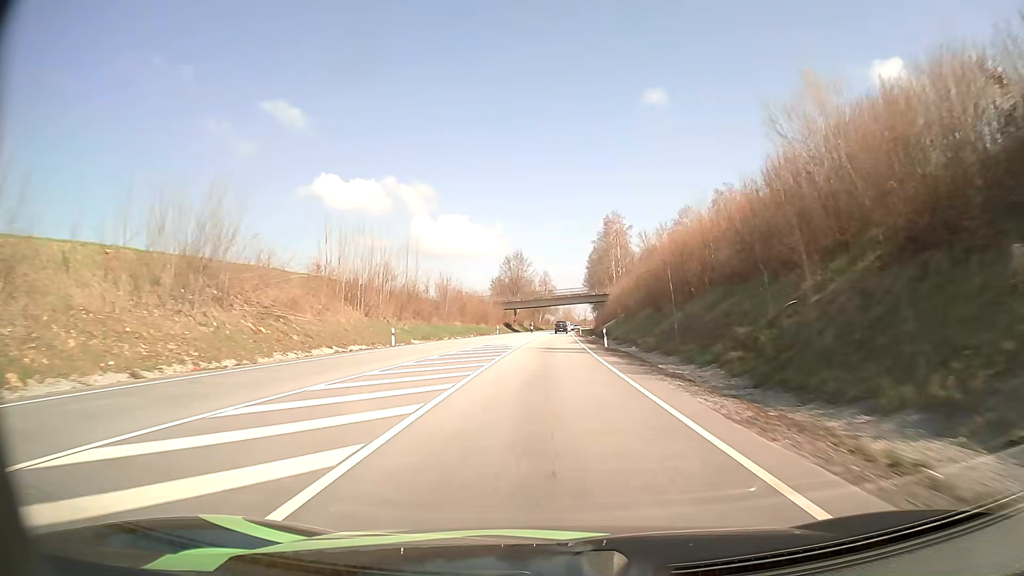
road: primary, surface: asphalt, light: Day
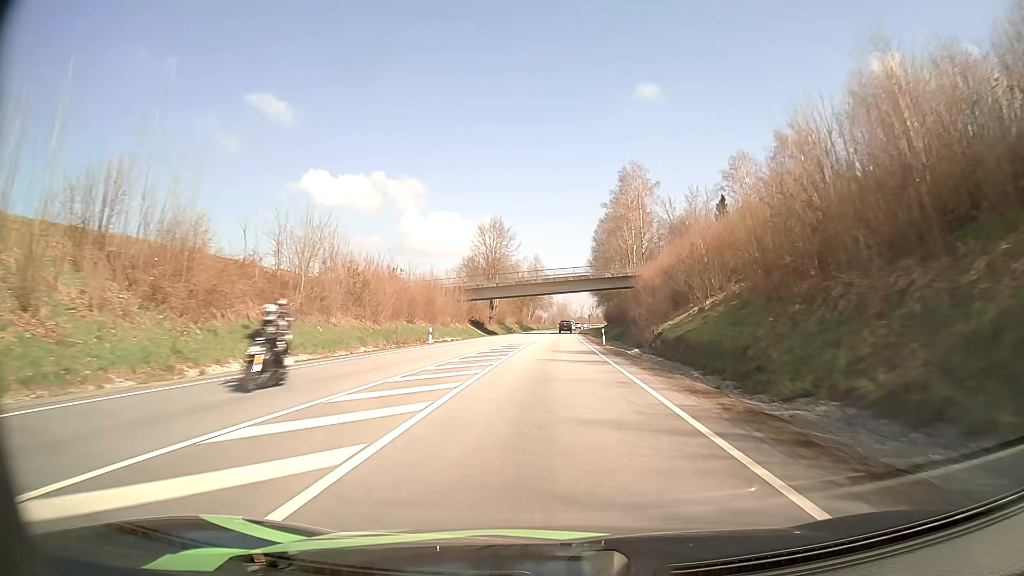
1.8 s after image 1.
(+0.2, +46.3) m; +1°
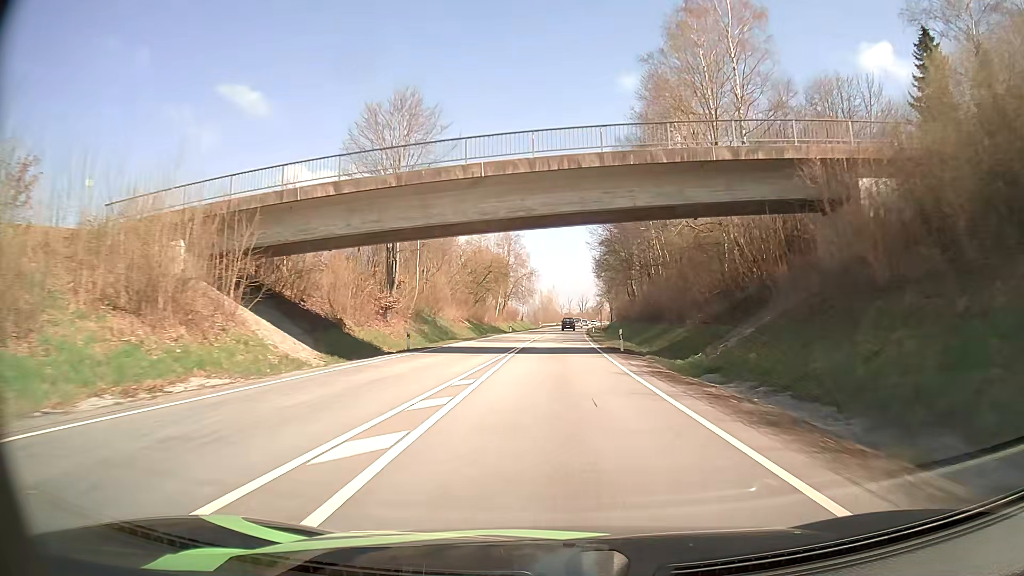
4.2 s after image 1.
(+0.6, +61.1) m; +1°
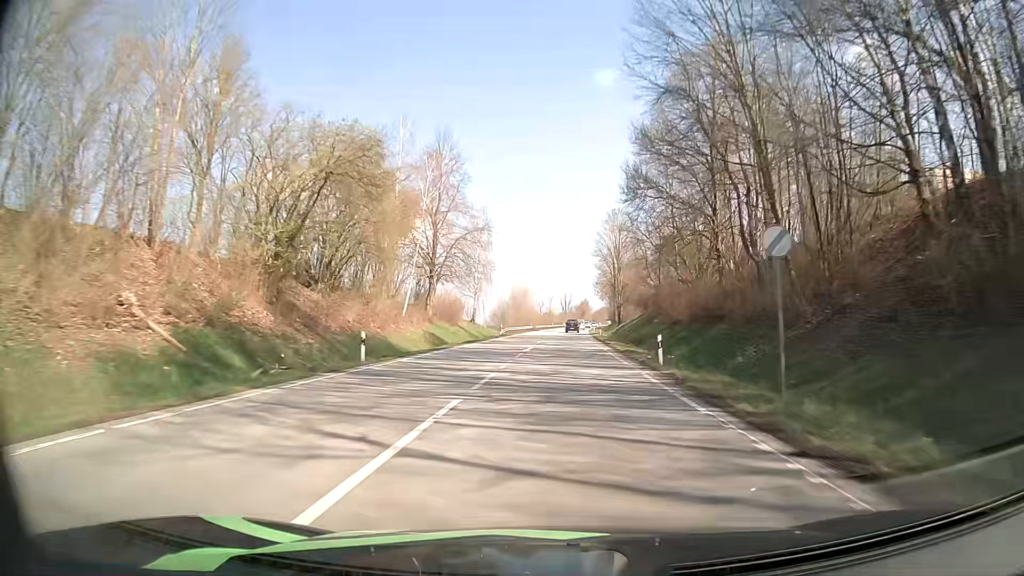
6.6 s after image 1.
(+0.7, +58.8) m; +2°
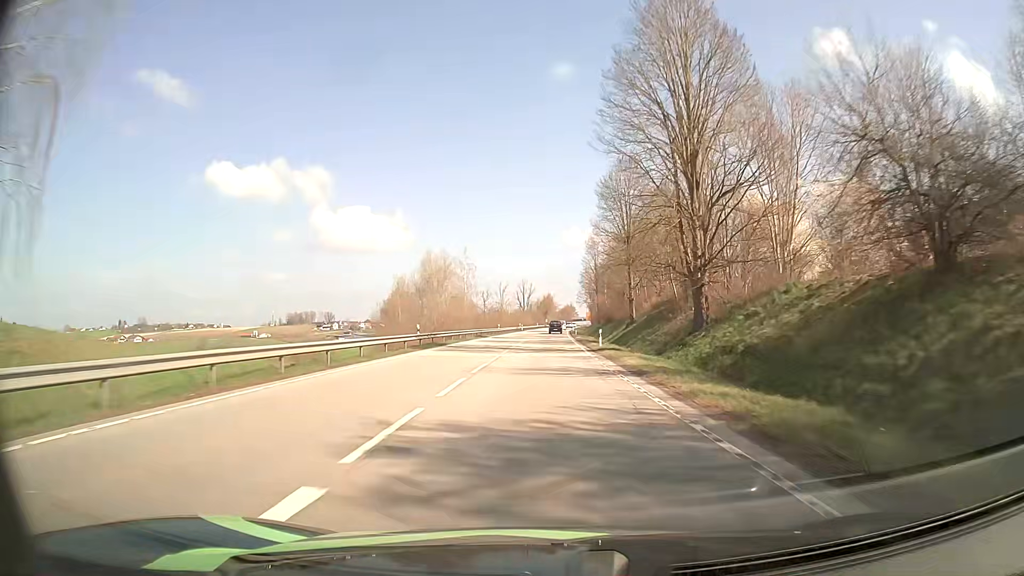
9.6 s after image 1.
(+2.1, +73.6) m; +4°
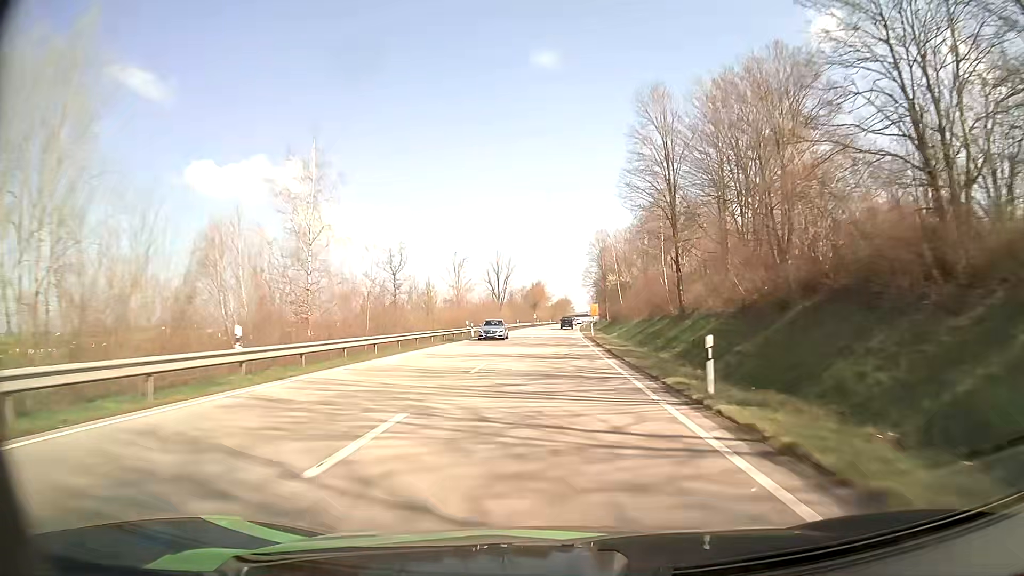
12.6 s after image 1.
(+0.1, +74.5) m; 0°
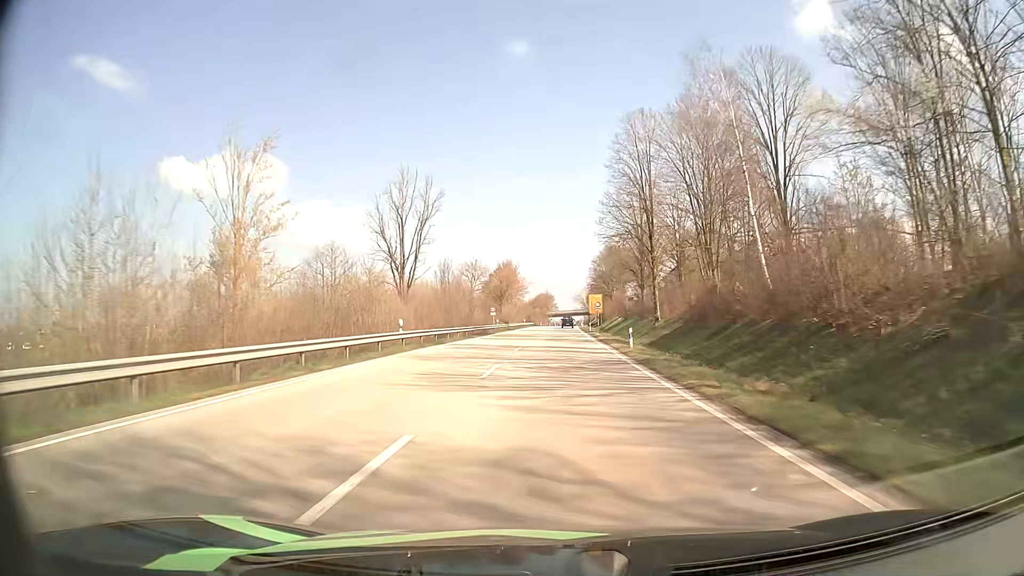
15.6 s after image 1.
(+1.1, +73.2) m; +2°
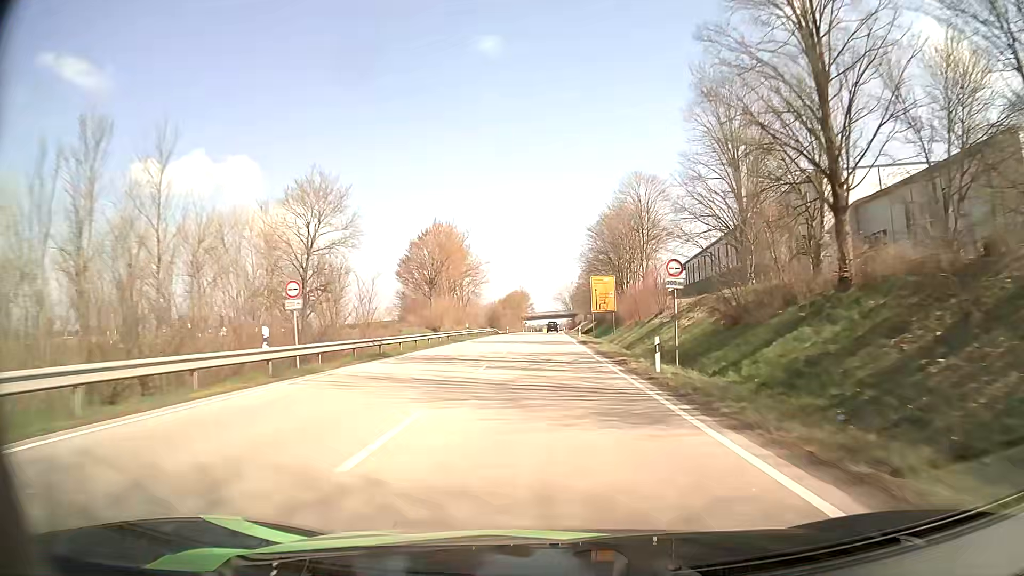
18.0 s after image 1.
(+1.0, +57.3) m; +2°
(0, +10) (0, +20) (0, +30) (0, +40) (0, +50) (0, +60) (0, +70) (0, +80) (0, +90) (0, +100) m
